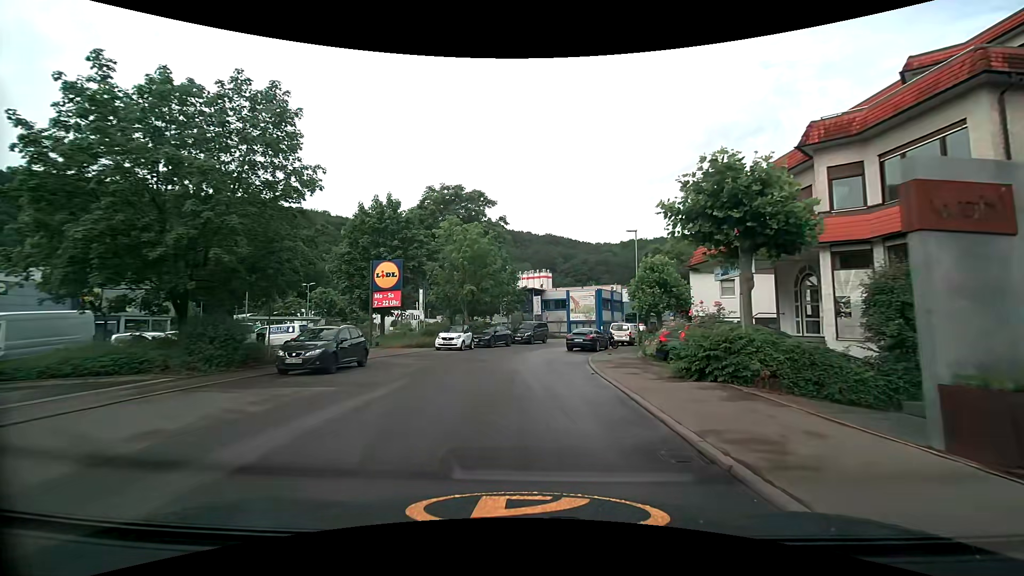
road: unclassified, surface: asphalt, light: Day
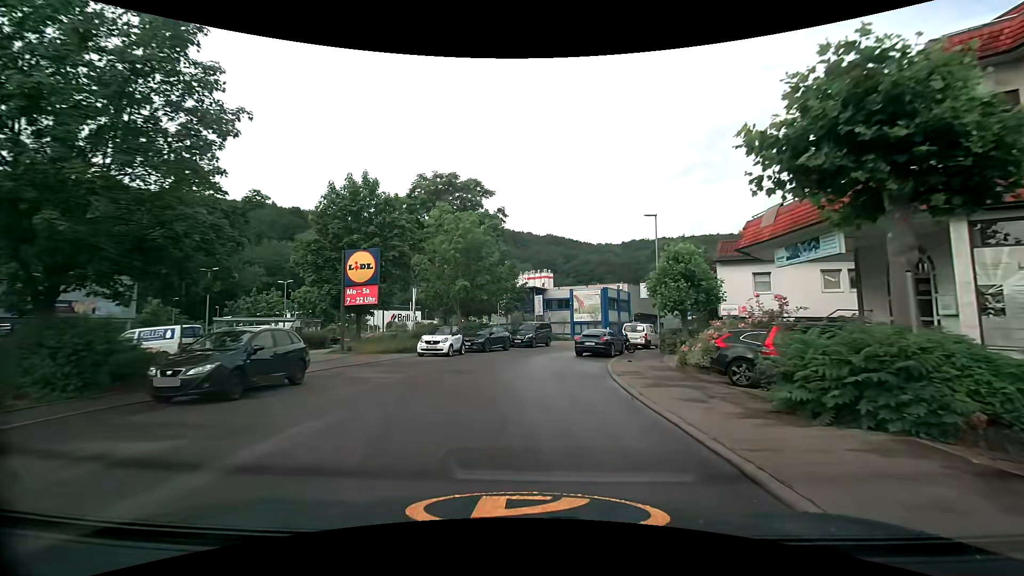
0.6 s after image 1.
(0.0, +5.1) m; 0°
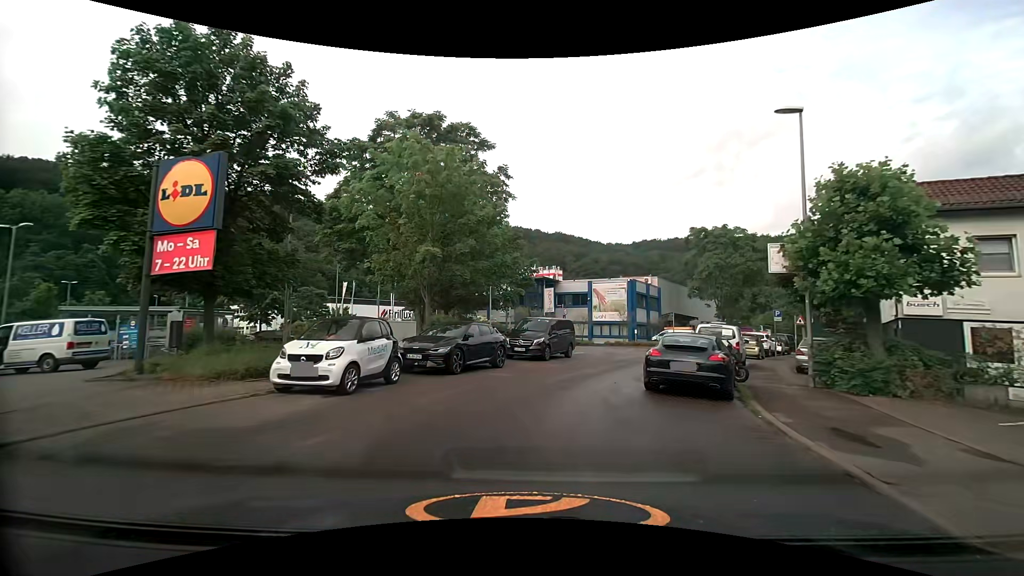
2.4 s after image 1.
(-0.1, +14.3) m; -1°
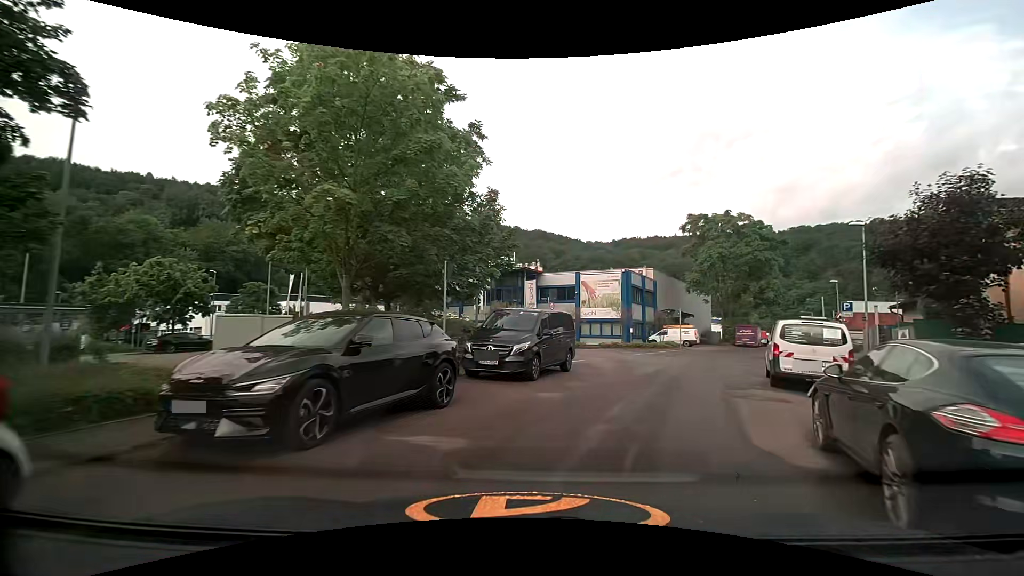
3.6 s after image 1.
(+0.1, +8.7) m; +2°
